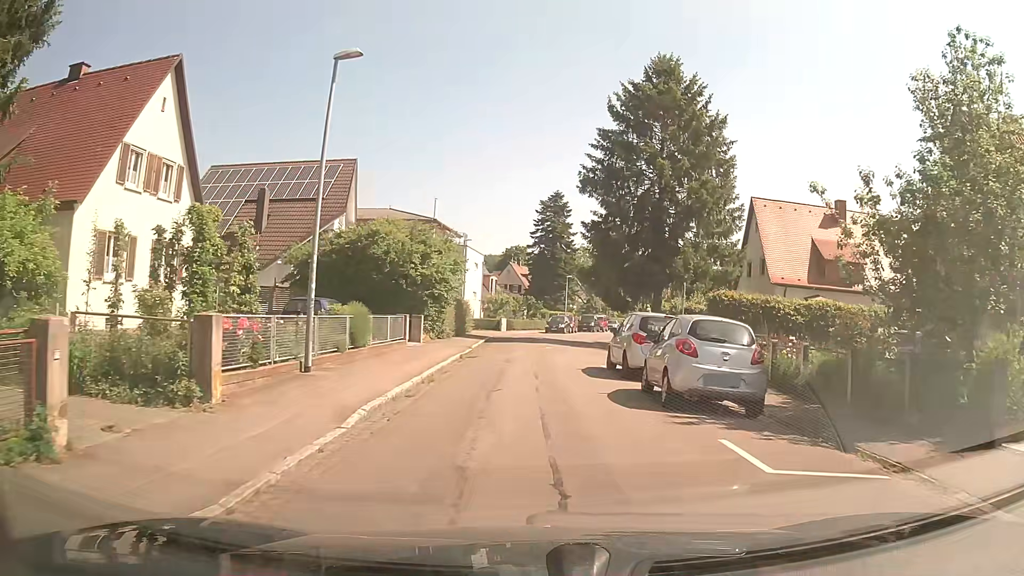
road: residential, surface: asphalt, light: Day
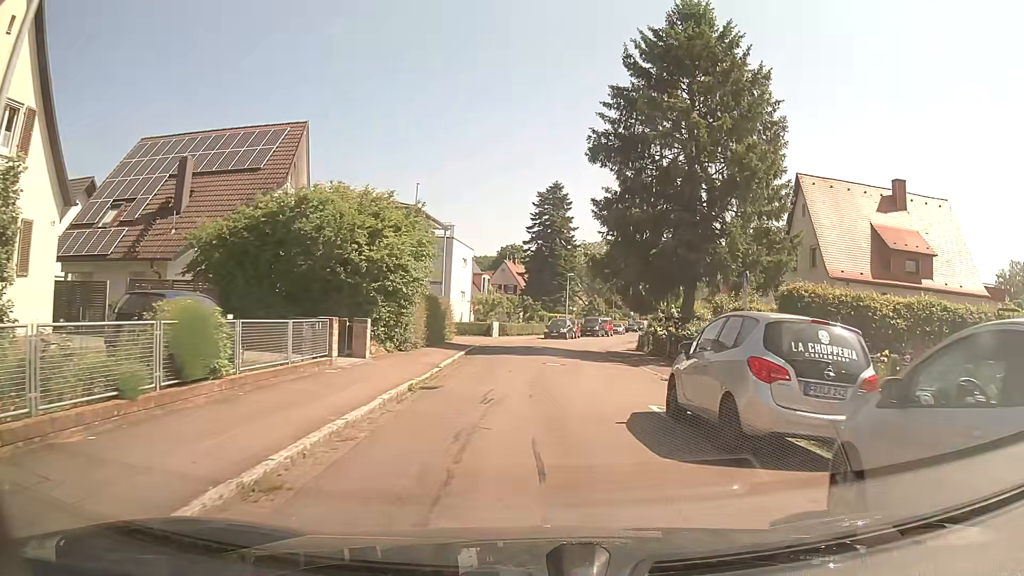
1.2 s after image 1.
(0.0, +8.5) m; 0°
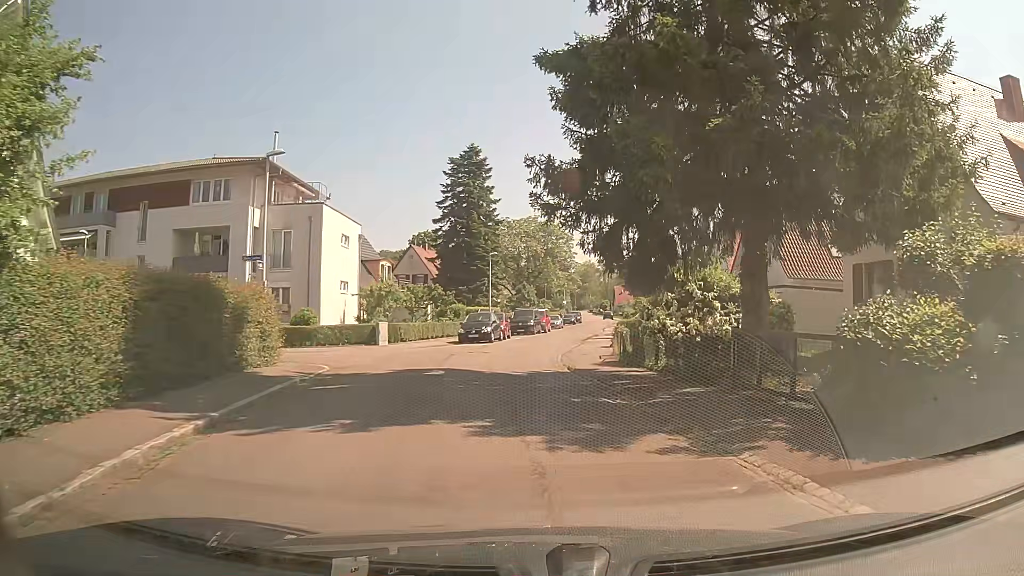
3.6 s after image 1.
(+0.6, +16.7) m; +7°
(0, +10) (0, +20) (0, +30) (+1, +40) (+3, +50) (+4, +60) (+5, +70) (+7, +80) (+8, +89) (+10, +99) m
